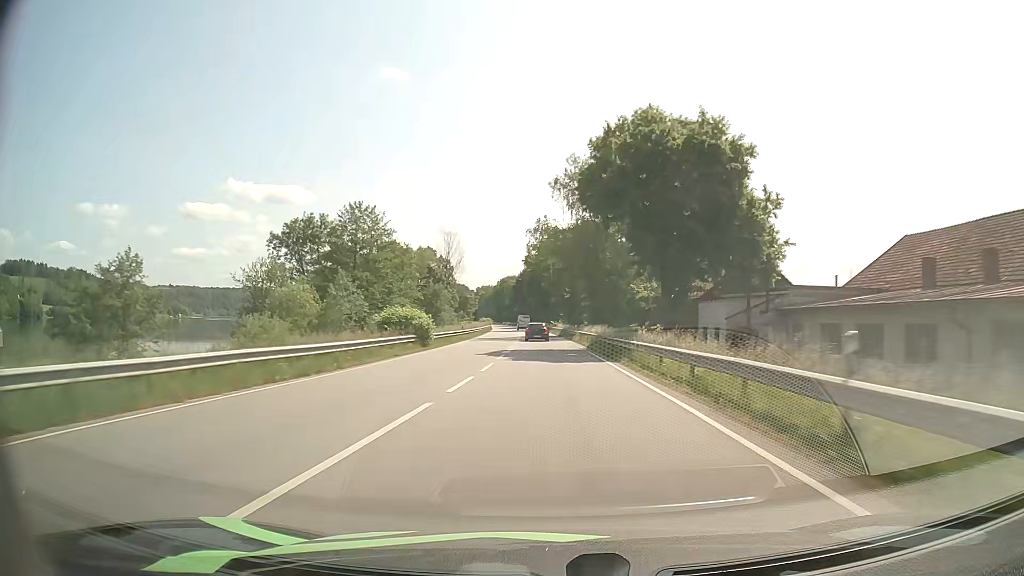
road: primary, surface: asphalt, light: Day
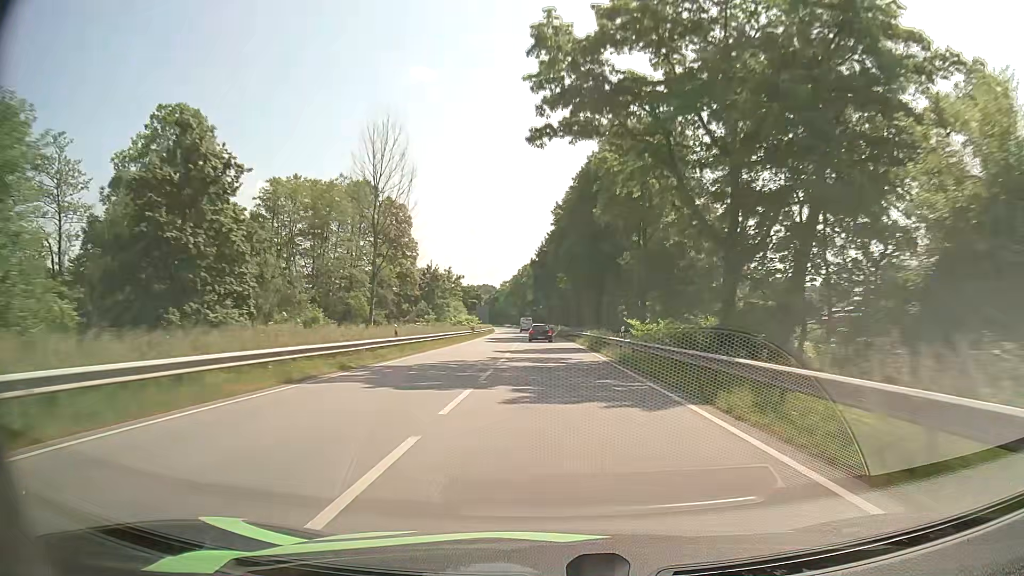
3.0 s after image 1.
(-1.9, +81.8) m; -3°
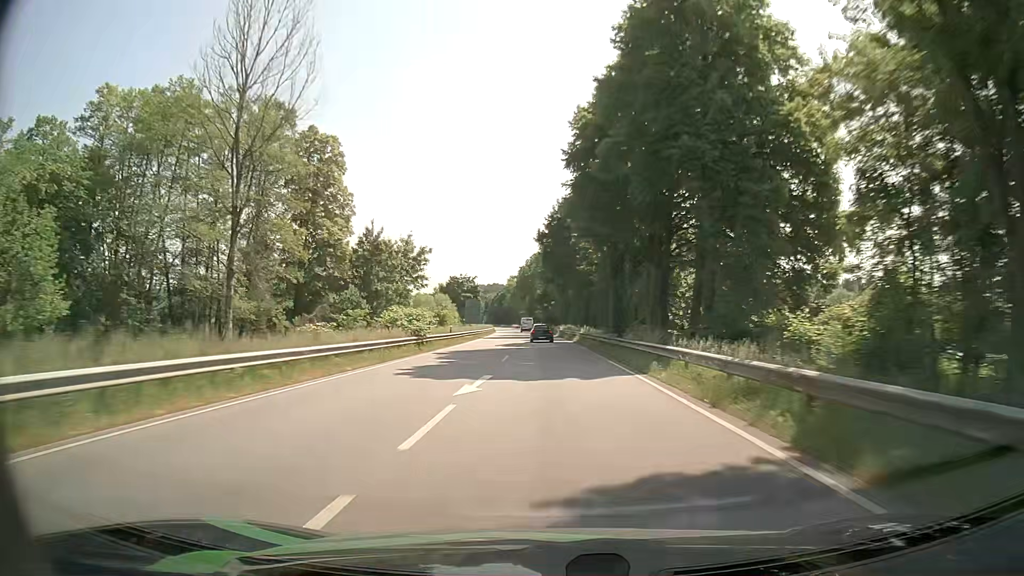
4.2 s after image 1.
(-0.3, +33.0) m; -1°
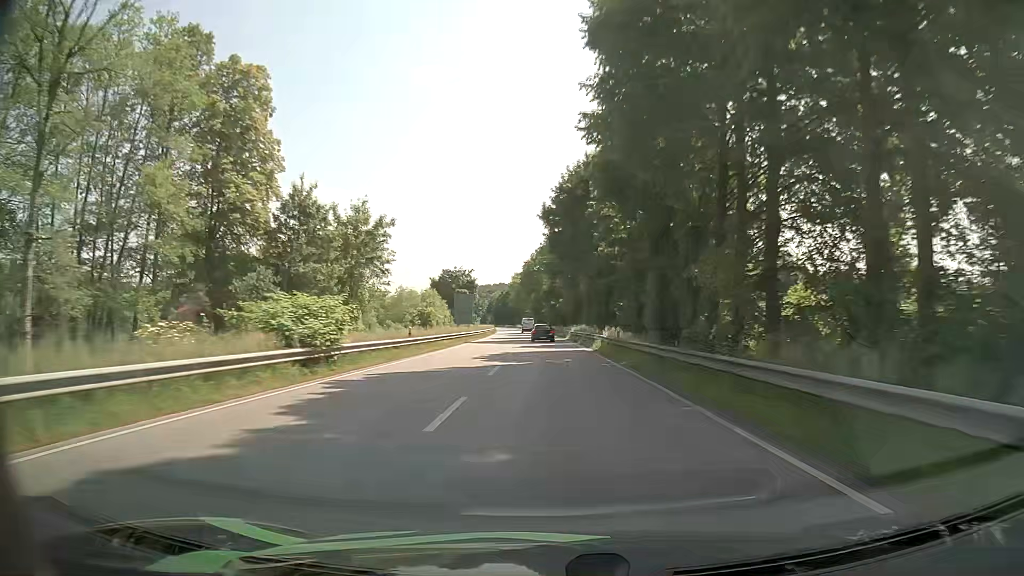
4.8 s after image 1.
(-0.1, +16.5) m; -1°
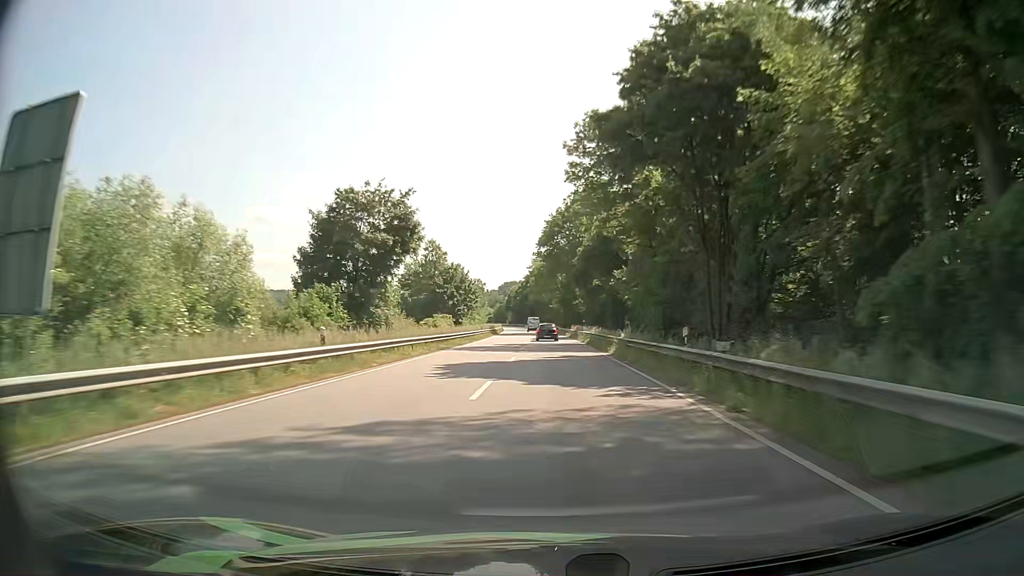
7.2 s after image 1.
(-1.1, +66.3) m; -2°
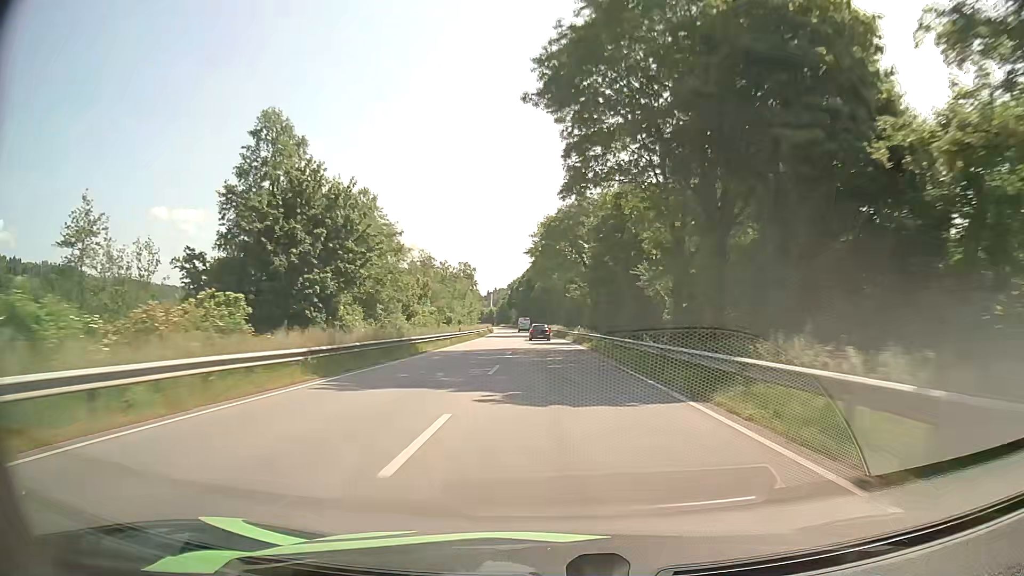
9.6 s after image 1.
(-0.9, +66.4) m; -1°
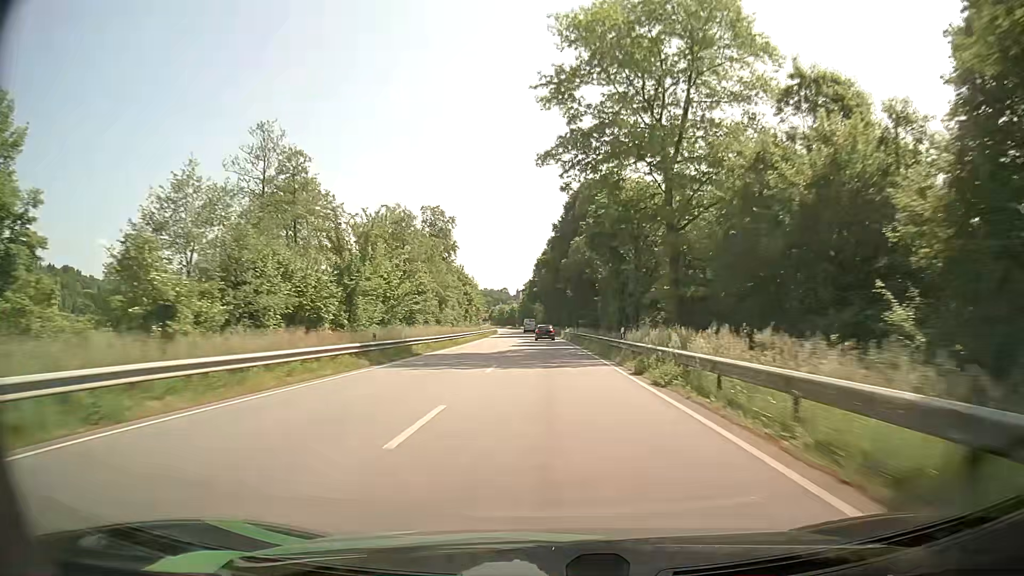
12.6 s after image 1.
(-1.5, +83.1) m; -3°
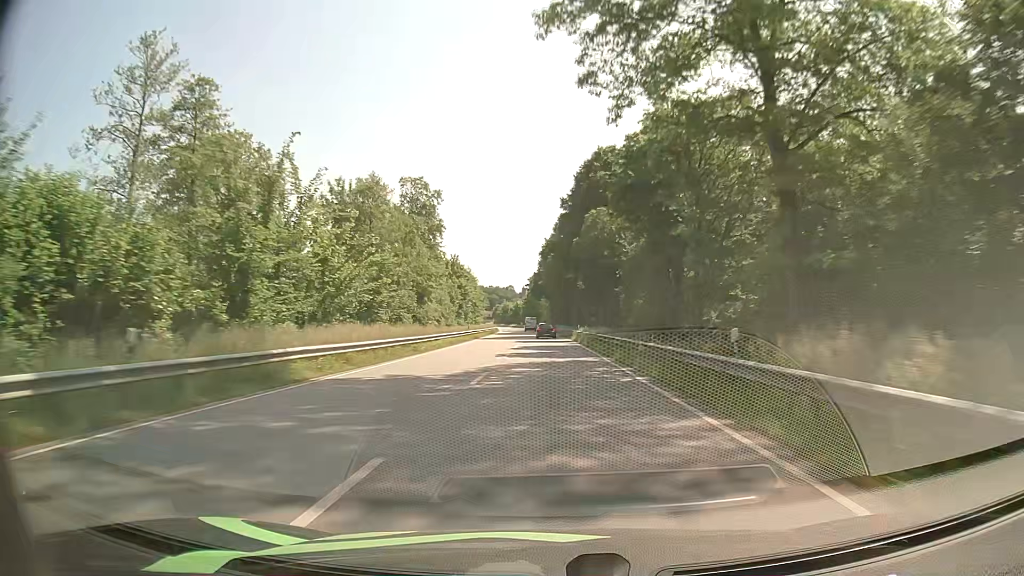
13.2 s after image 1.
(0.0, +16.6) m; -1°
(0, +10) (0, +20) (0, +30) (0, +40) (0, +50) (-1, +60) (-1, +70) (-1, +80) (-1, +90) (-2, +100) m
